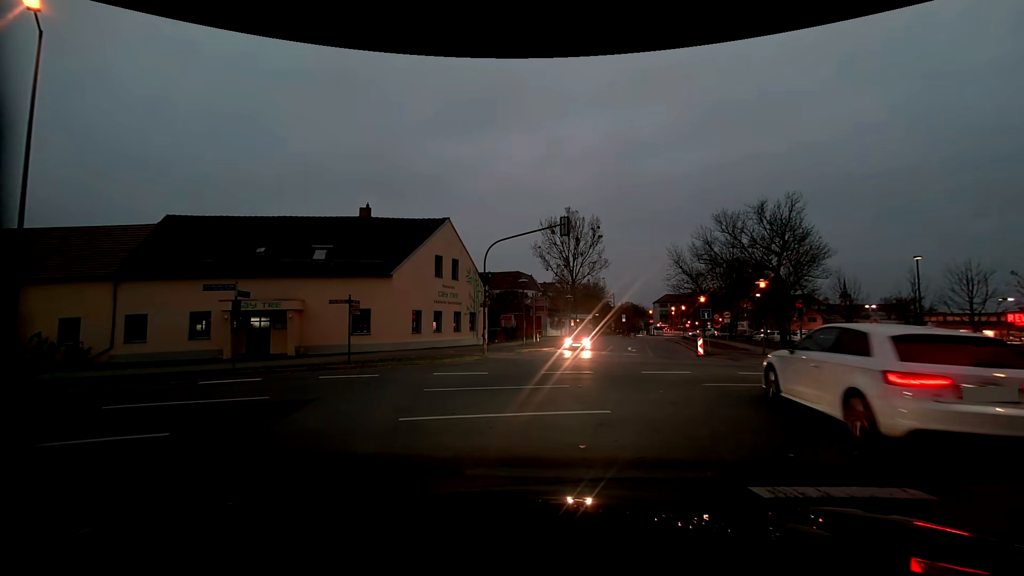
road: residential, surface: asphalt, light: Dusk
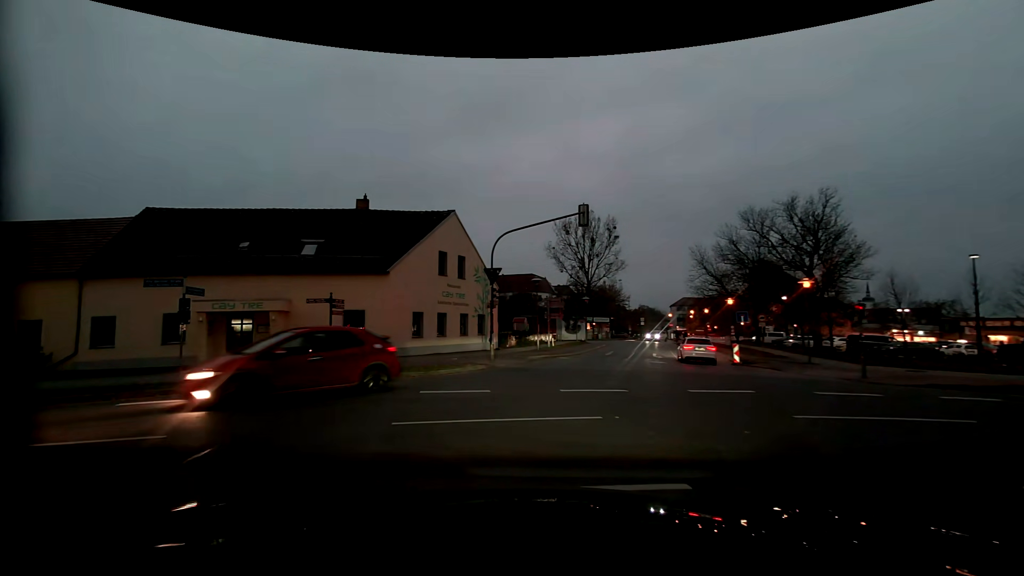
(0.0, +3.3) m; -1°
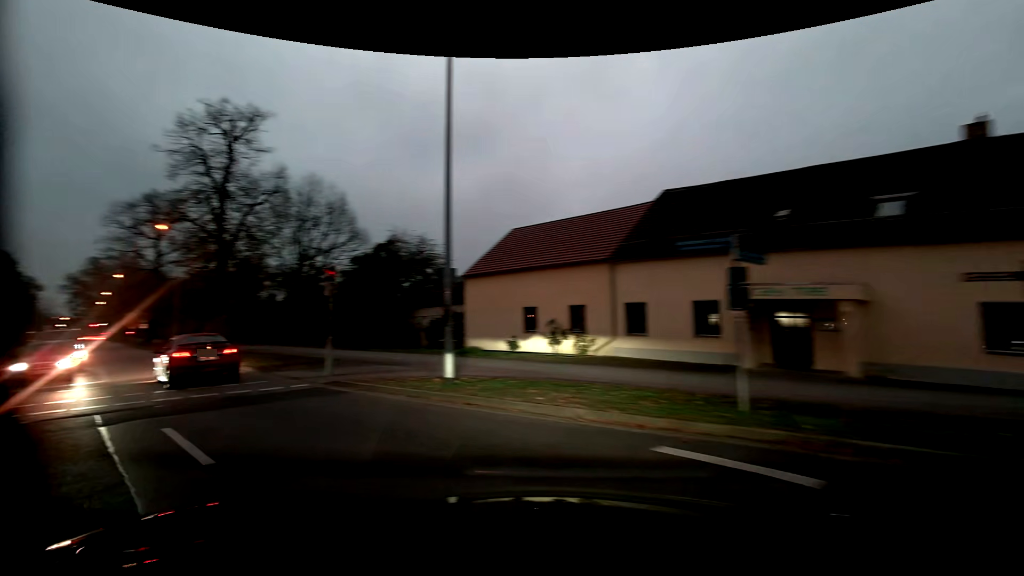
(-3.4, +6.8) m; -55°
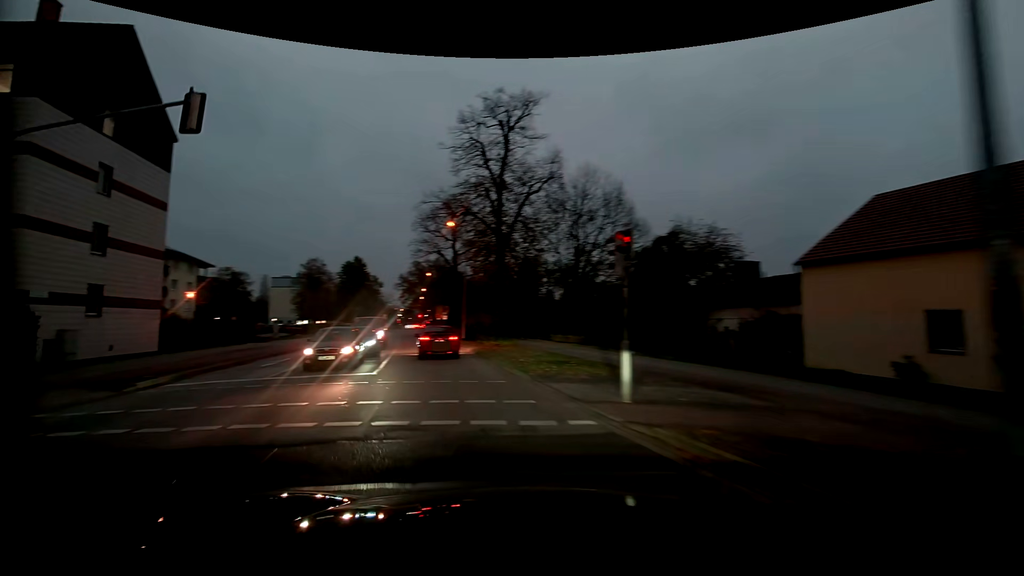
(-1.9, +6.3) m; -30°
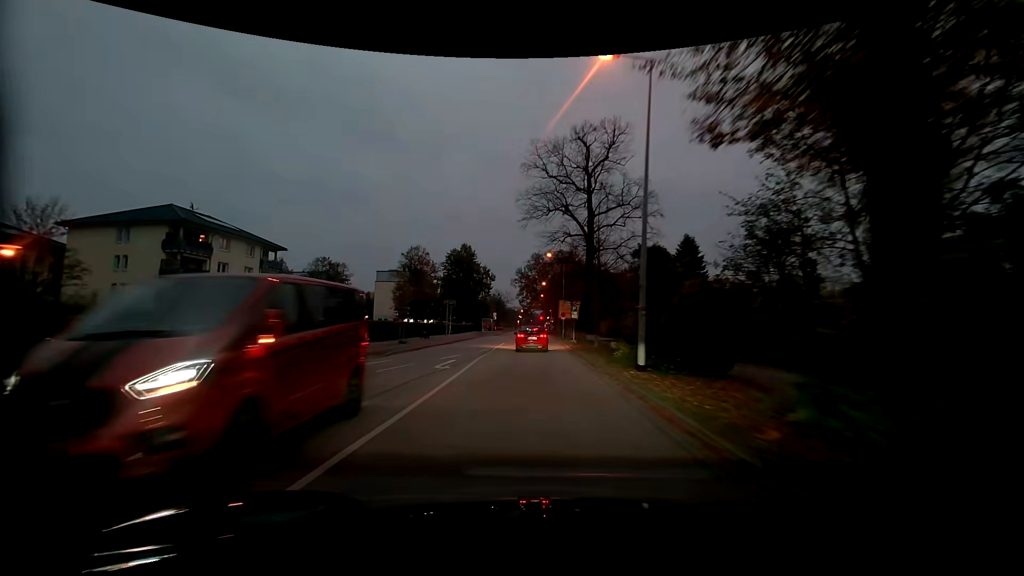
(-4.3, +26.7) m; -12°
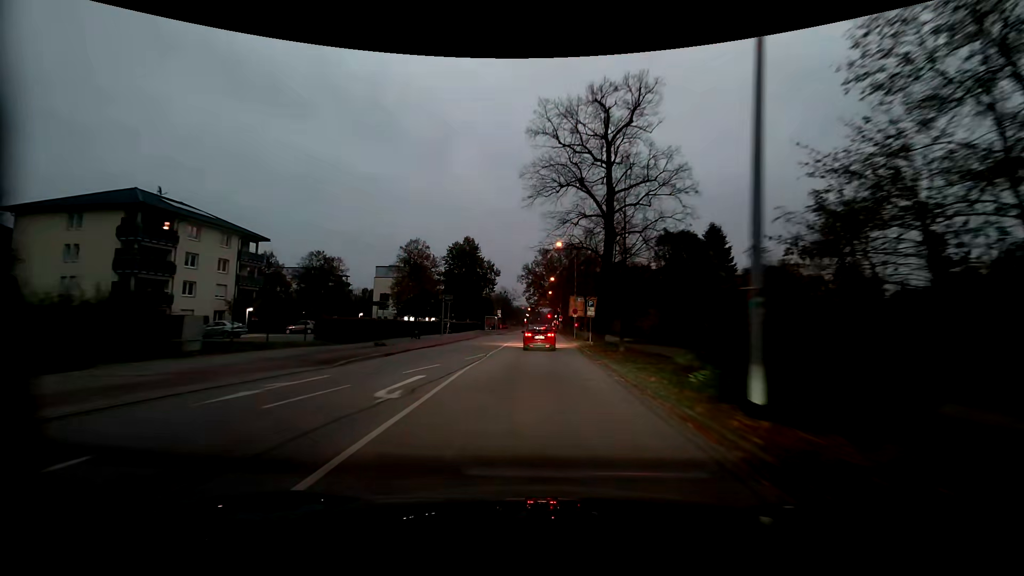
(-0.1, +6.9) m; -1°
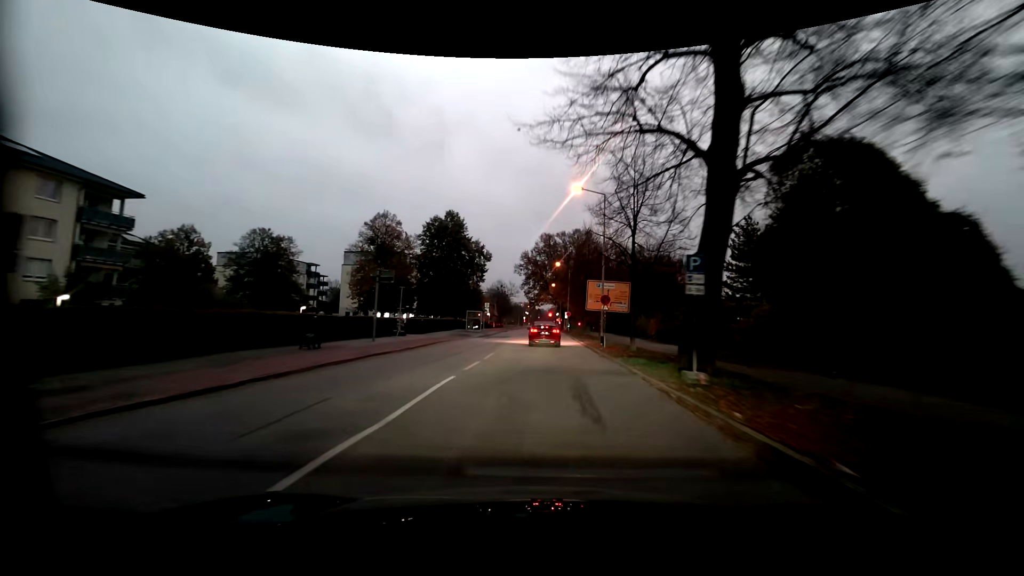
(+0.1, +21.0) m; +1°
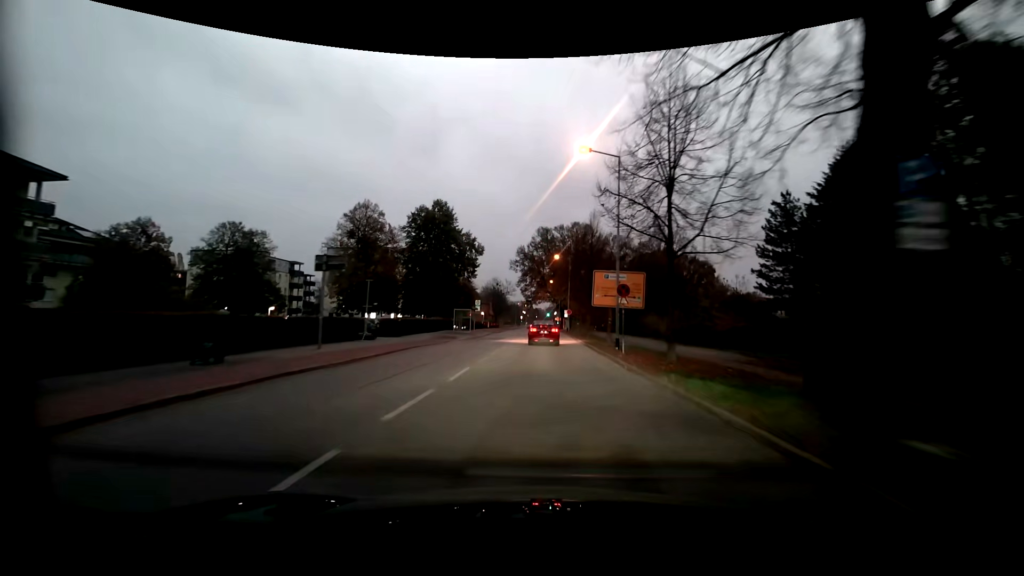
(0.0, +6.7) m; 0°
